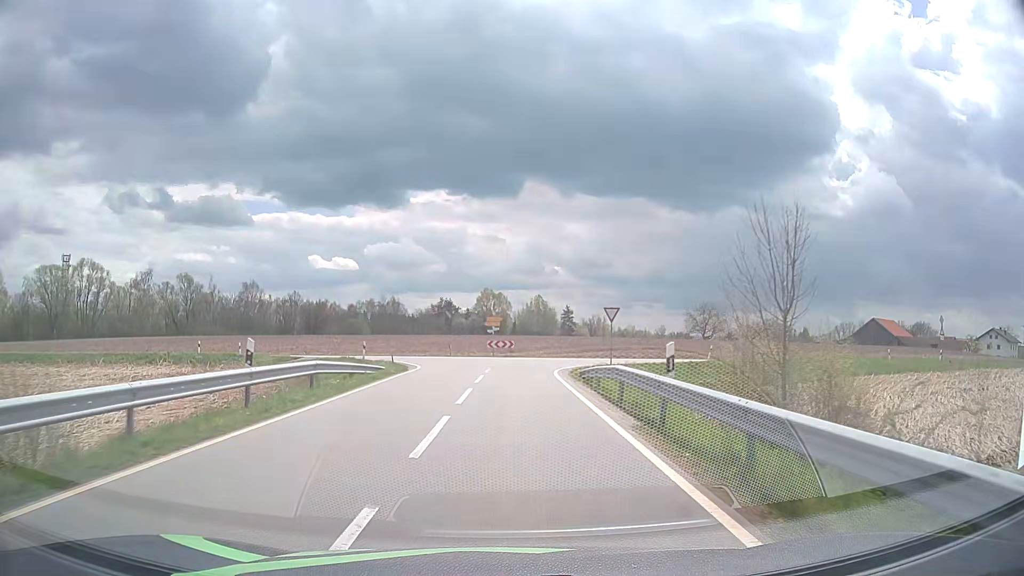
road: tertiary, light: Day
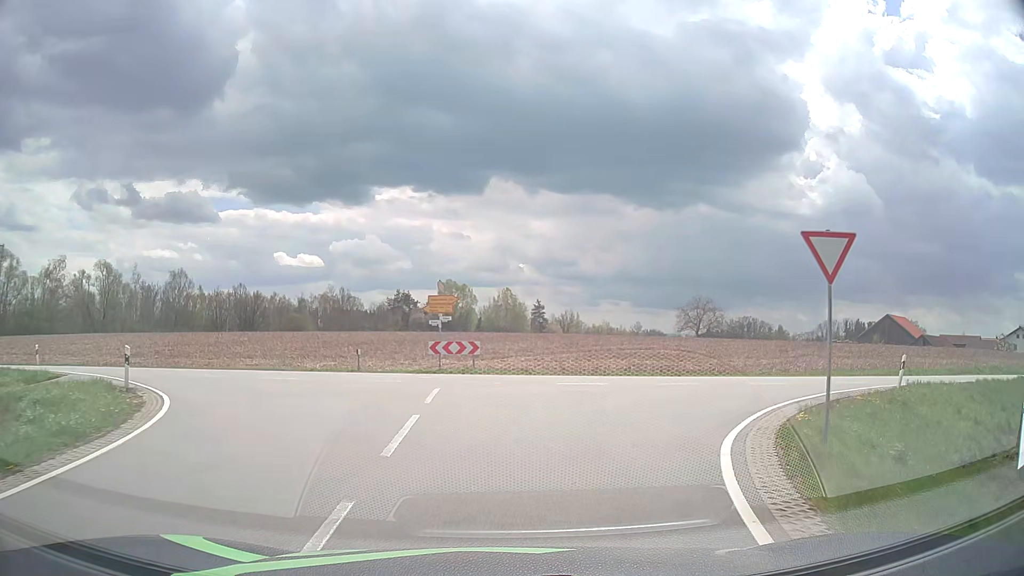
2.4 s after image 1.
(+0.2, +23.4) m; +3°
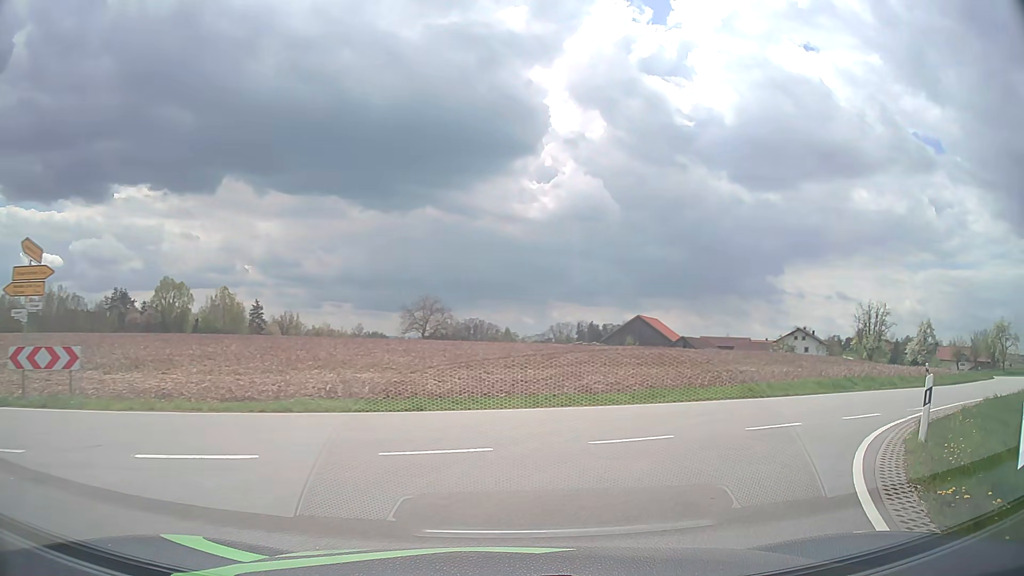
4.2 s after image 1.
(+1.9, +11.6) m; +24°
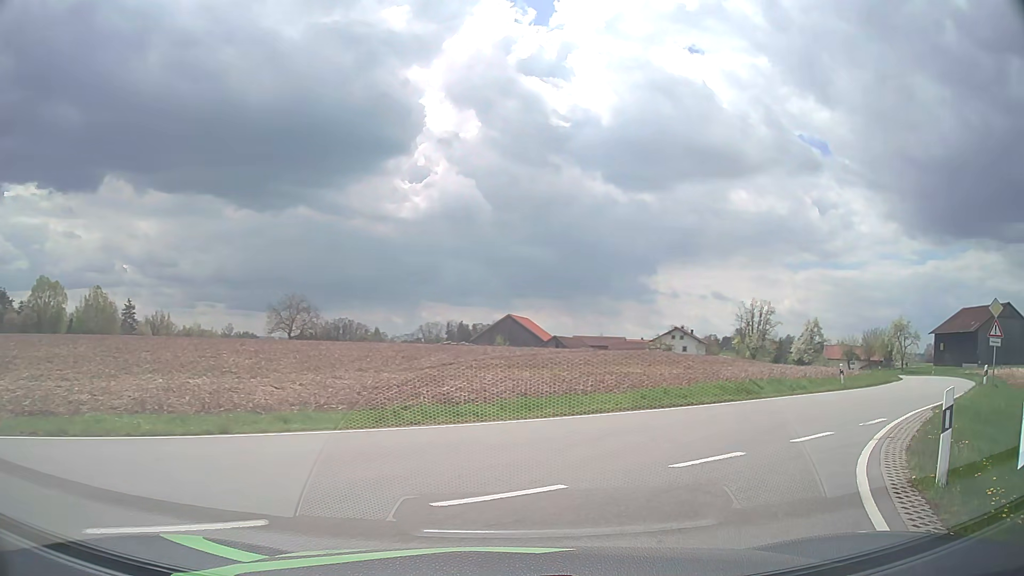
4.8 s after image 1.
(+0.3, +3.6) m; +10°
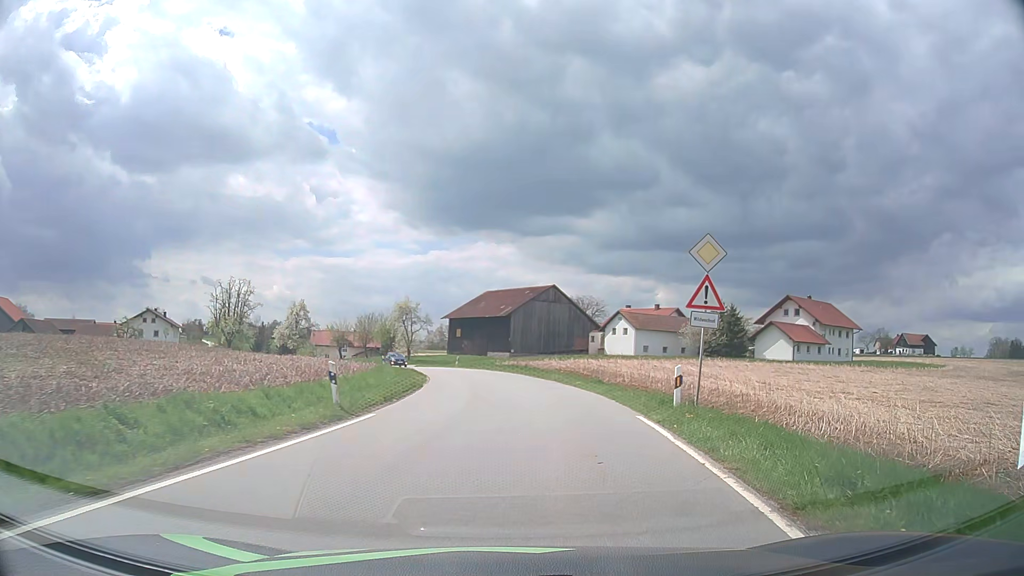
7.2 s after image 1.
(+6.6, +14.7) m; +44°
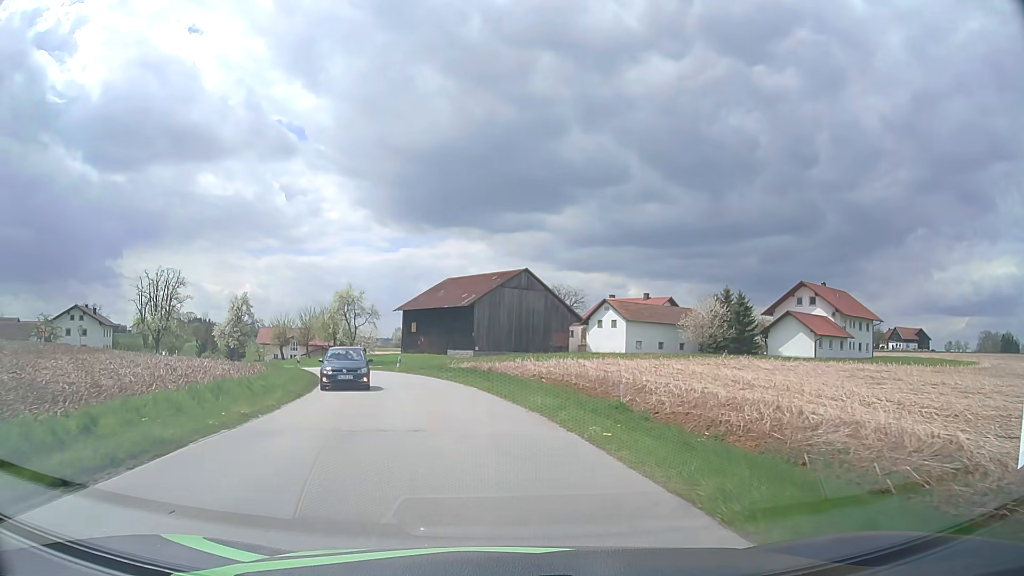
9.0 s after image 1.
(+1.0, +16.7) m; +3°
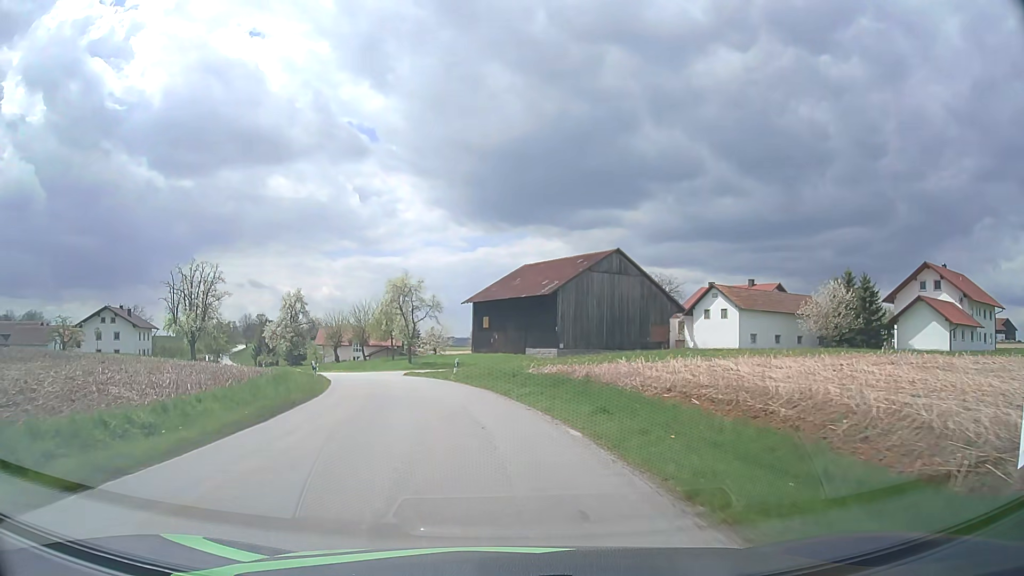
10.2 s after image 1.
(-0.7, +13.6) m; -7°
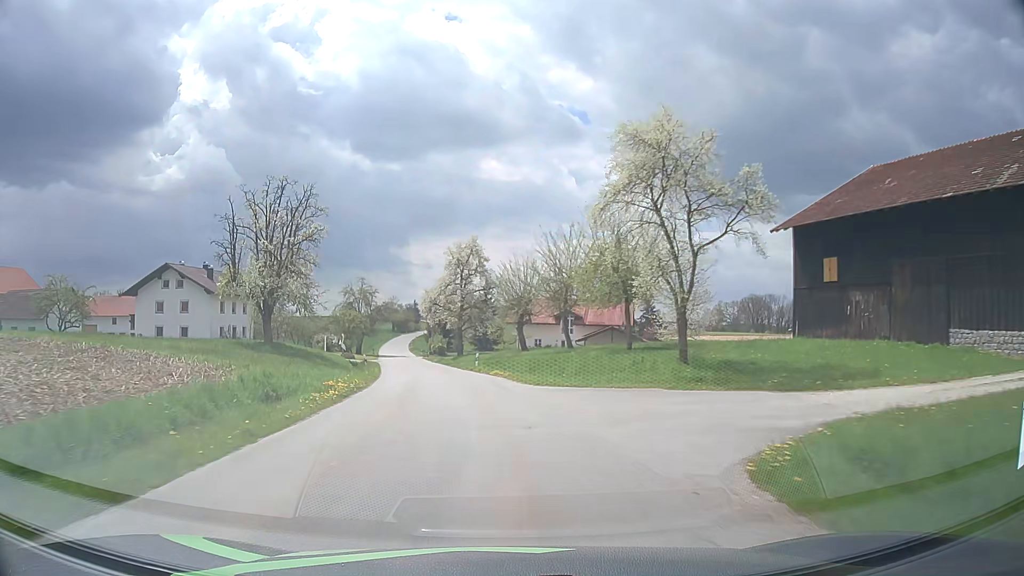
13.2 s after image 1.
(-7.3, +41.0) m; -19°
(0, +10) (-1, +20) (-2, +30) (-4, +40) (-6, +50) (-8, +59) (-10, +69) (-11, +79) (-13, +89) (-15, +99) m
